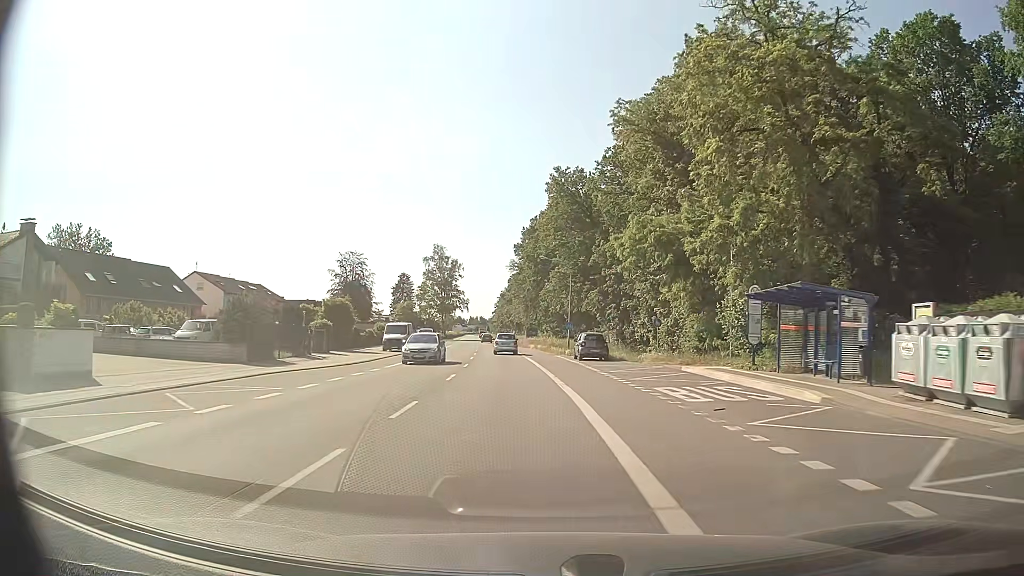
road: primary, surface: asphalt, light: Day
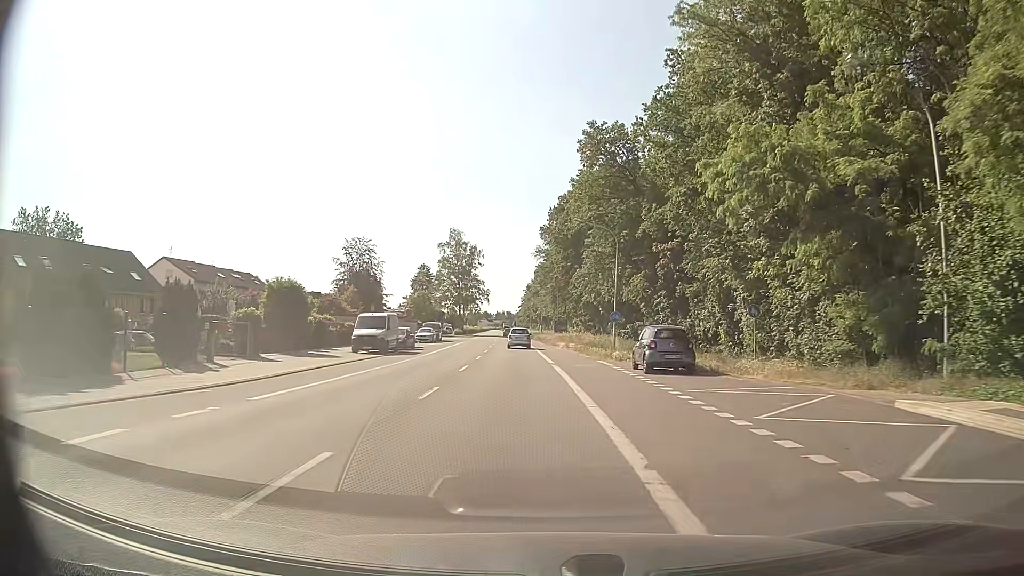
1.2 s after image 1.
(-0.4, +15.7) m; -2°
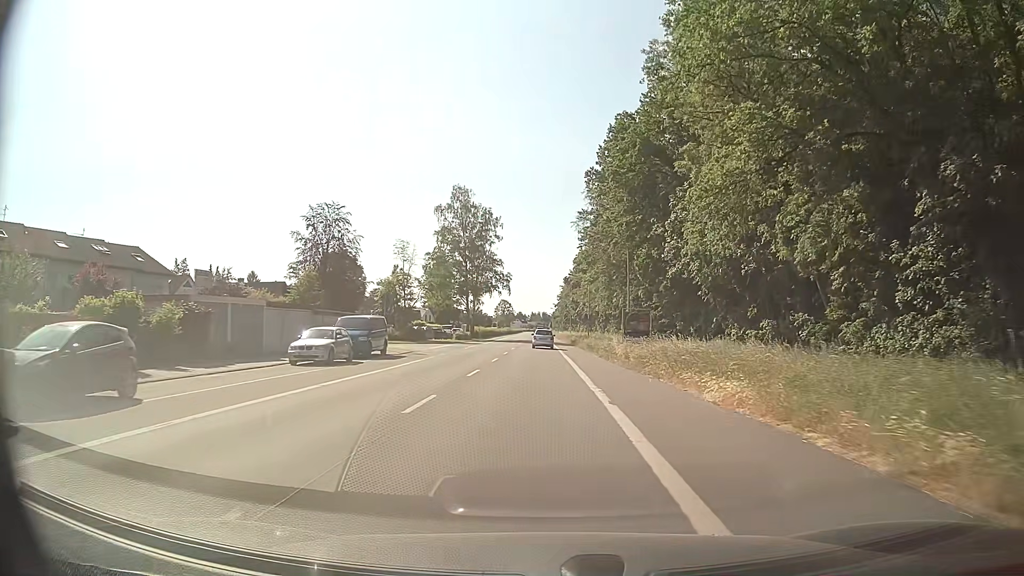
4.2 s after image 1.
(-1.2, +39.9) m; -3°
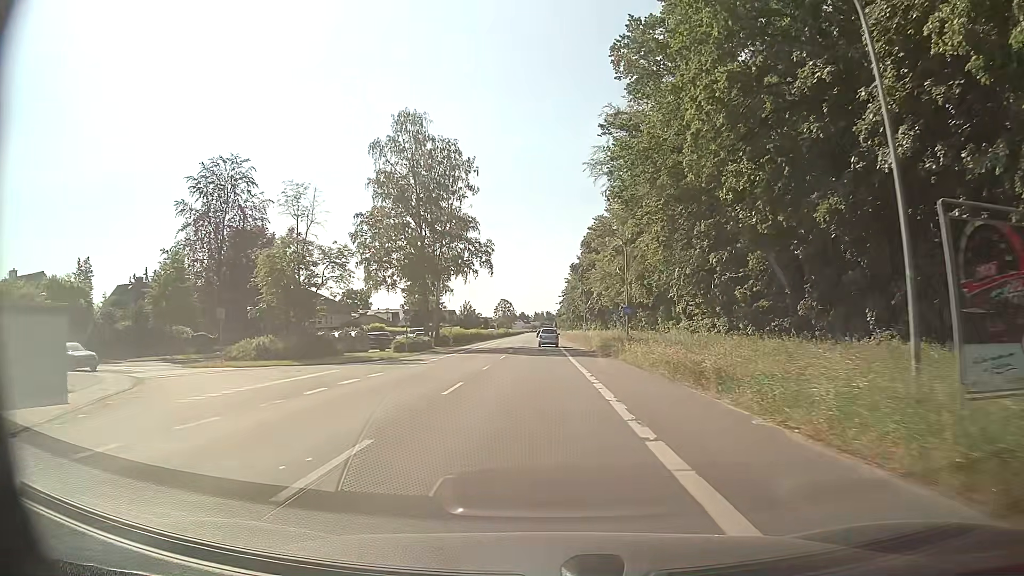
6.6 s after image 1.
(-0.1, +32.5) m; 0°
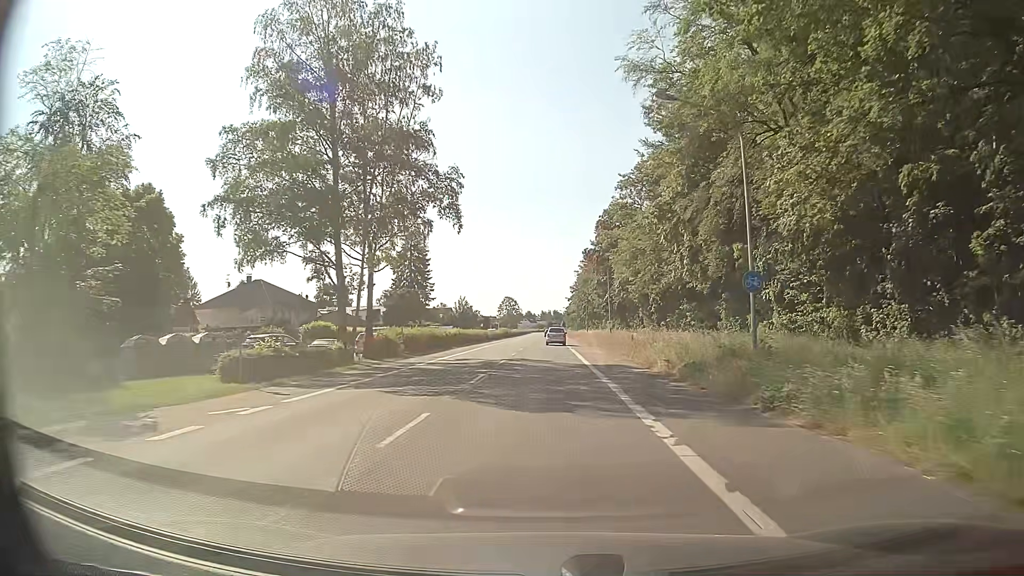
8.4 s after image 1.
(-0.3, +24.6) m; -1°
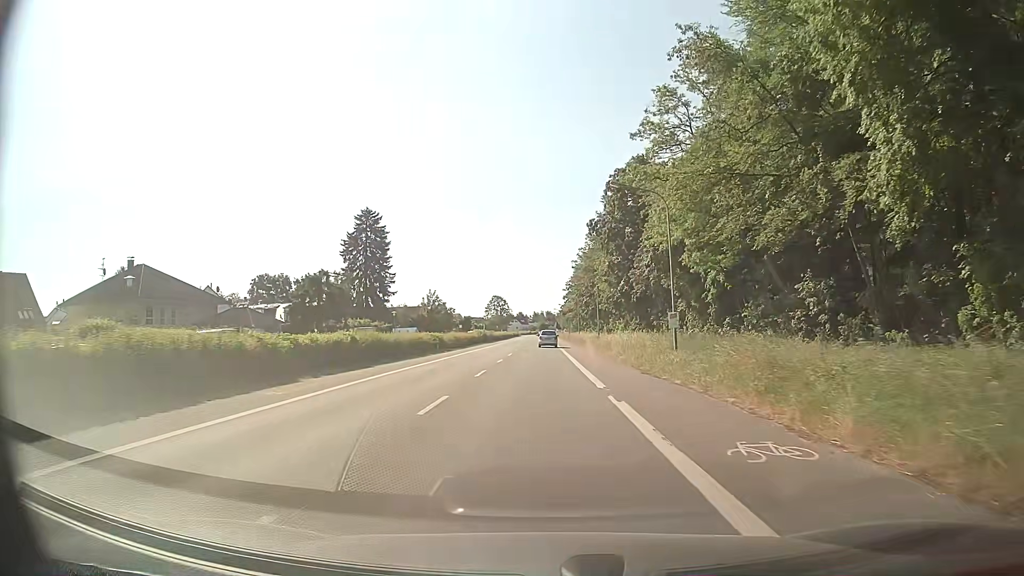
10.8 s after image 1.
(+0.3, +32.9) m; 0°
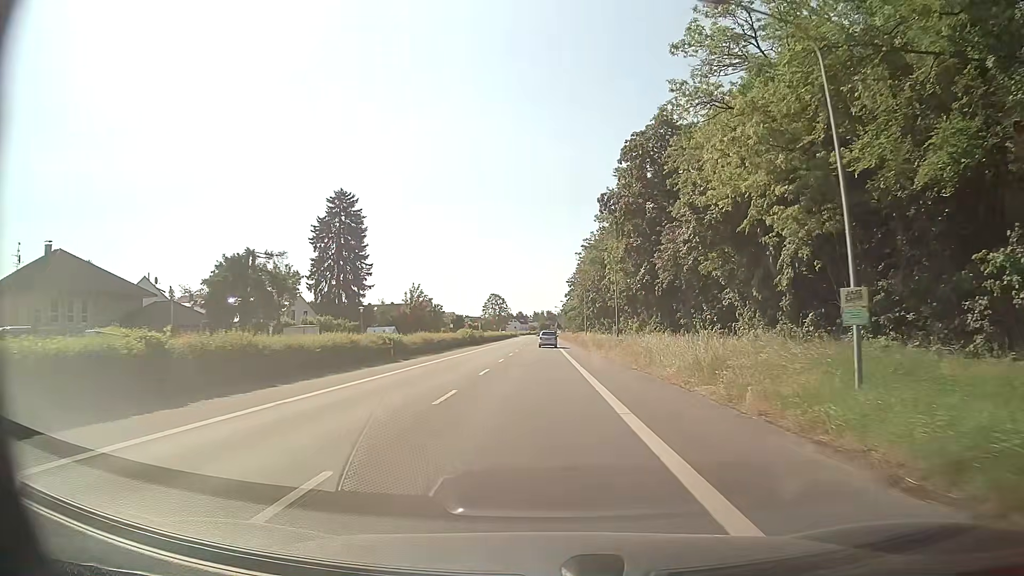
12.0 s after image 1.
(+0.1, +16.5) m; +1°
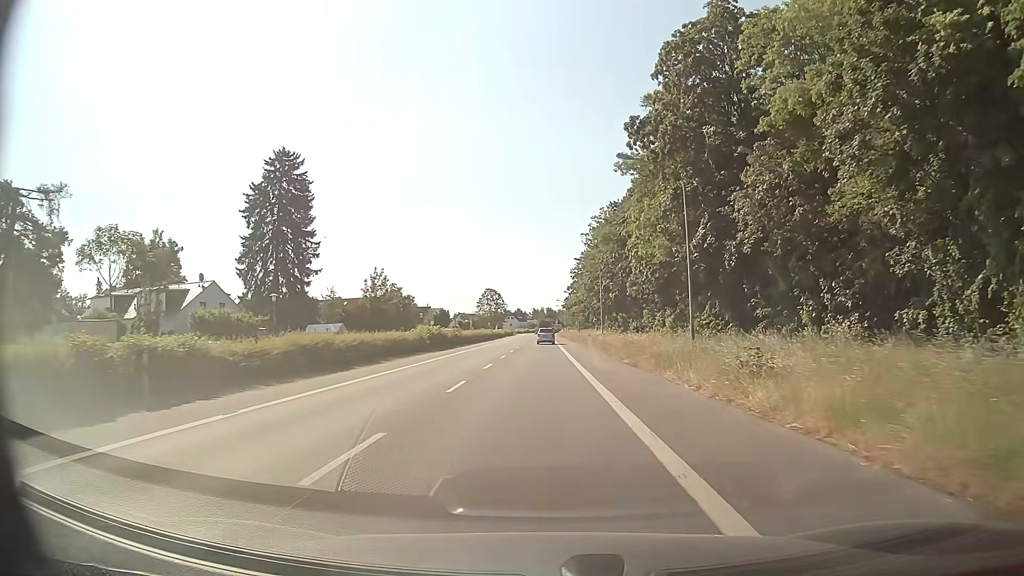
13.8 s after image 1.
(-0.2, +24.8) m; 0°
(0, +10) (0, +20) (0, +30) (0, +40) (0, +50) (-1, +60) (-1, +70) (-1, +80) (-1, +90) (-1, +100) m
